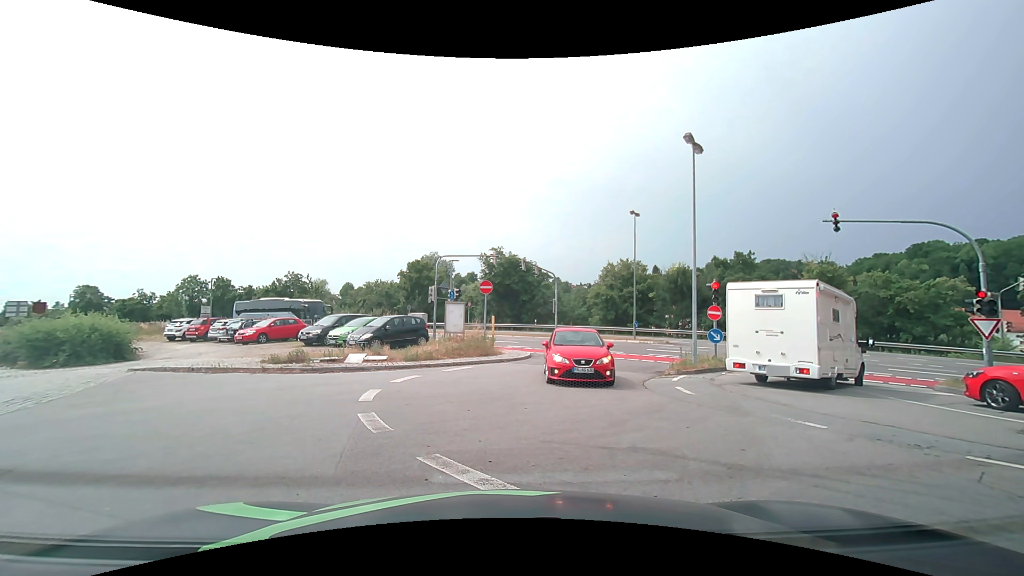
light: Day
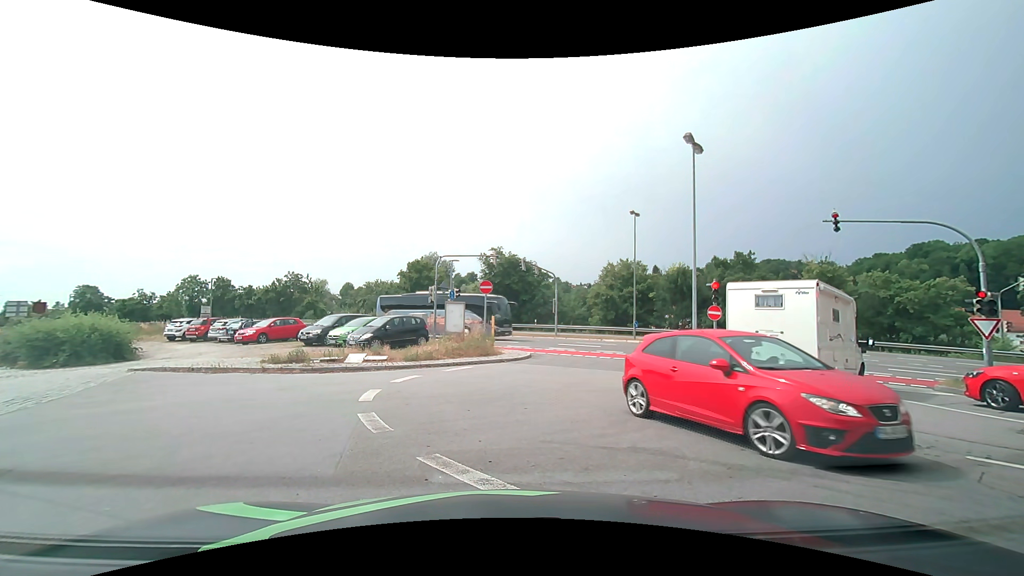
(0.0, 0.0) m; 0°
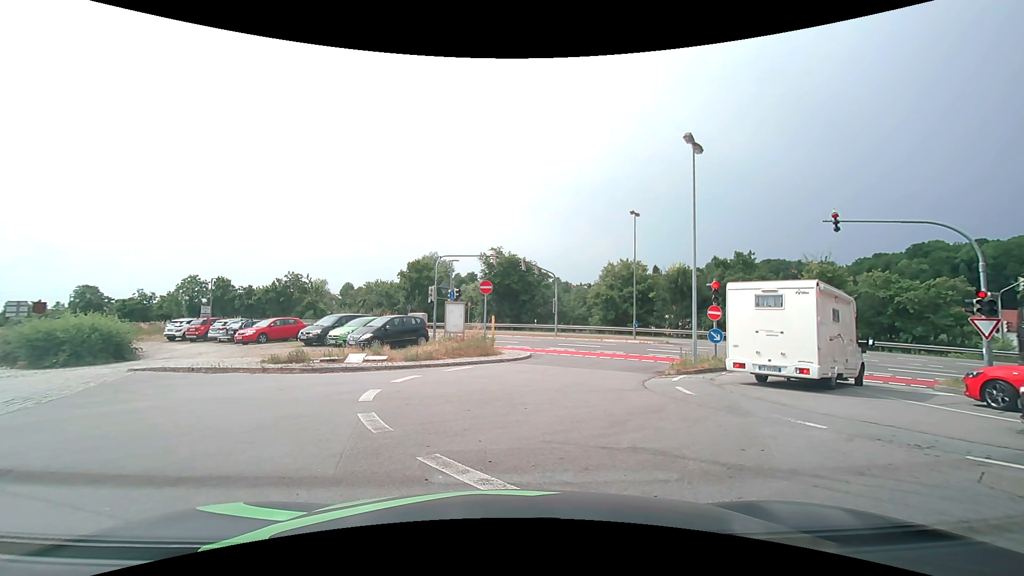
(0.0, 0.0) m; 0°
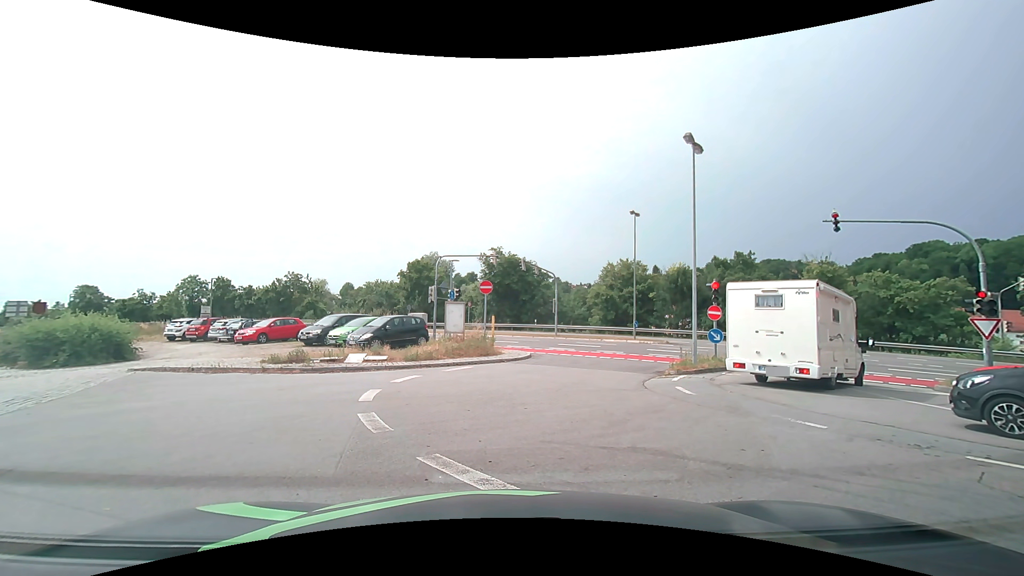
(0.0, 0.0) m; 0°
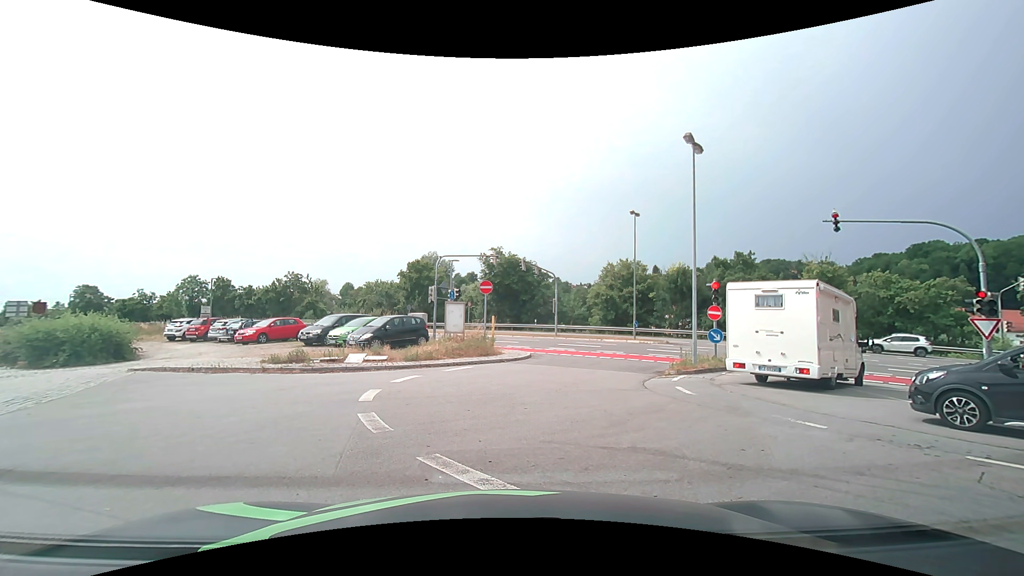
(0.0, 0.0) m; 0°
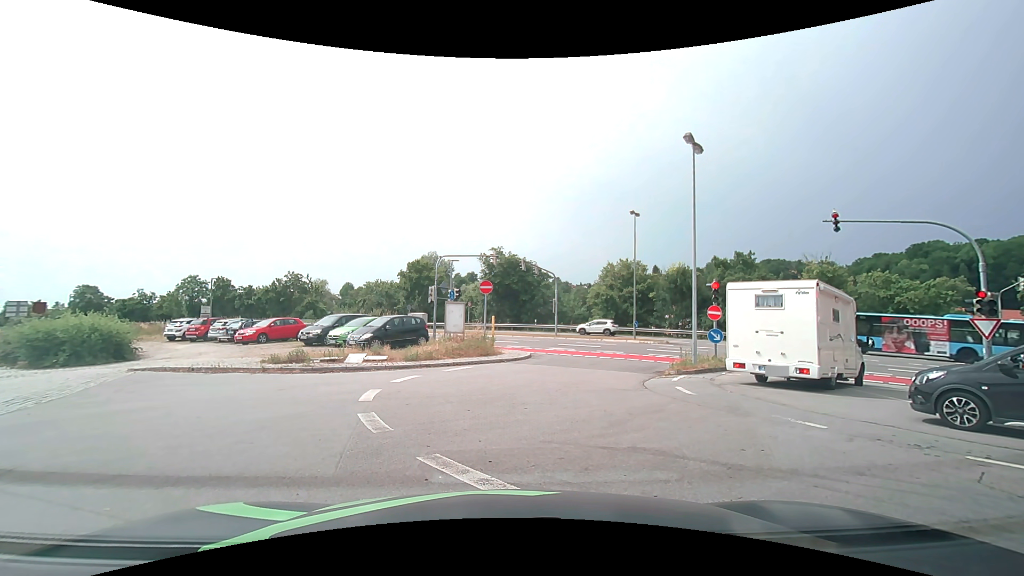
(0.0, 0.0) m; 0°
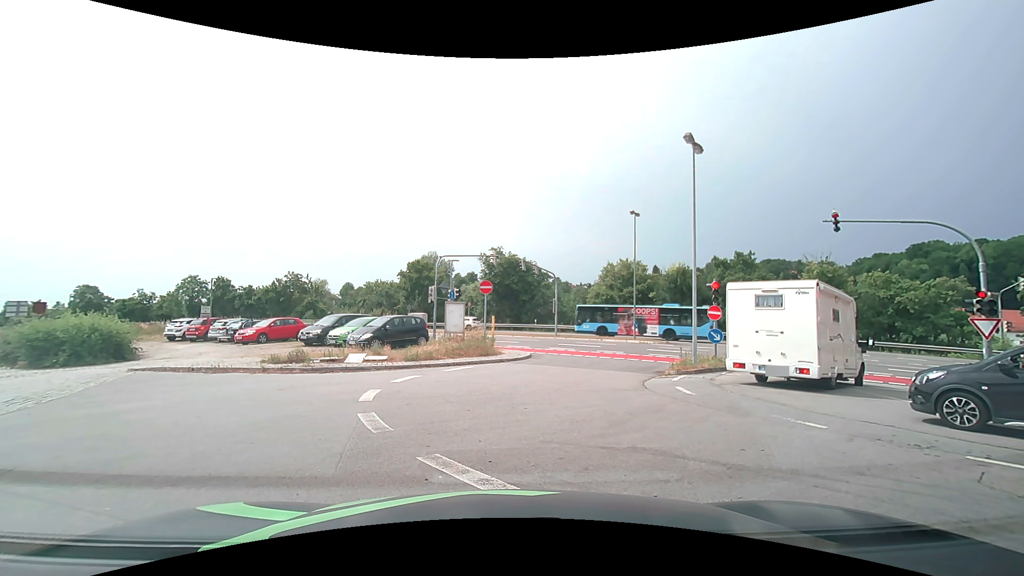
(0.0, 0.0) m; 0°
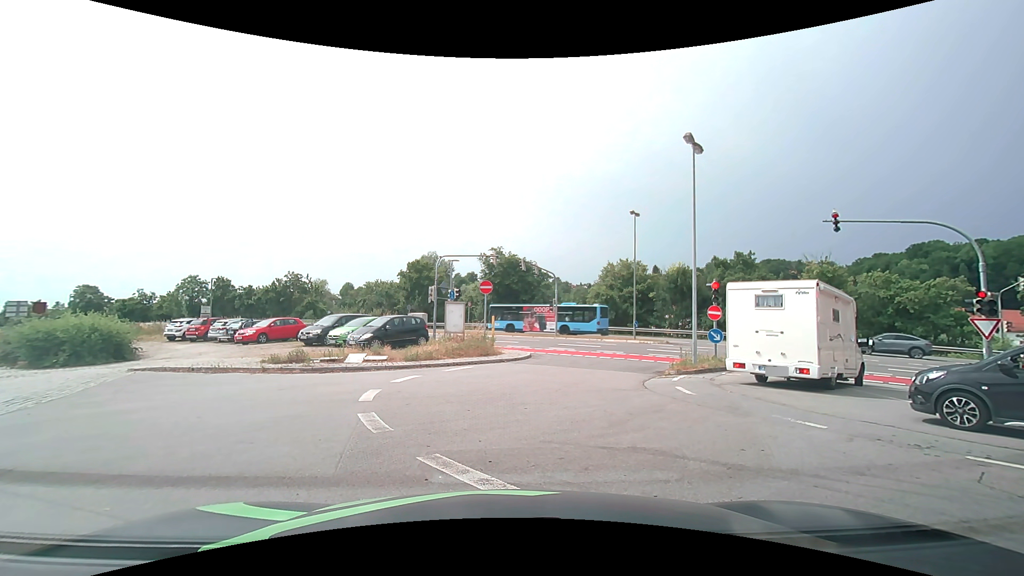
(0.0, 0.0) m; 0°
